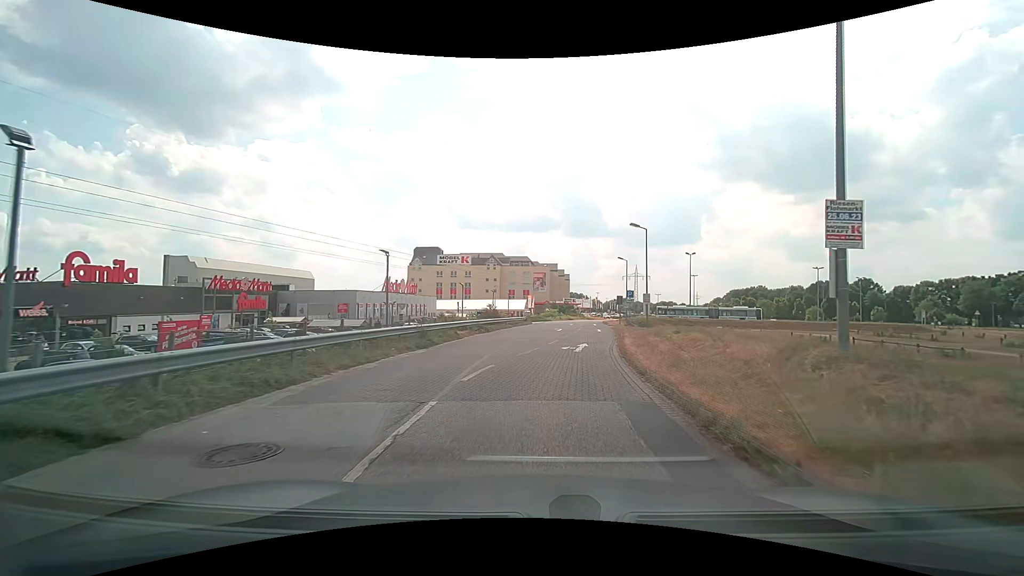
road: service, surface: paving_stones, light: Day
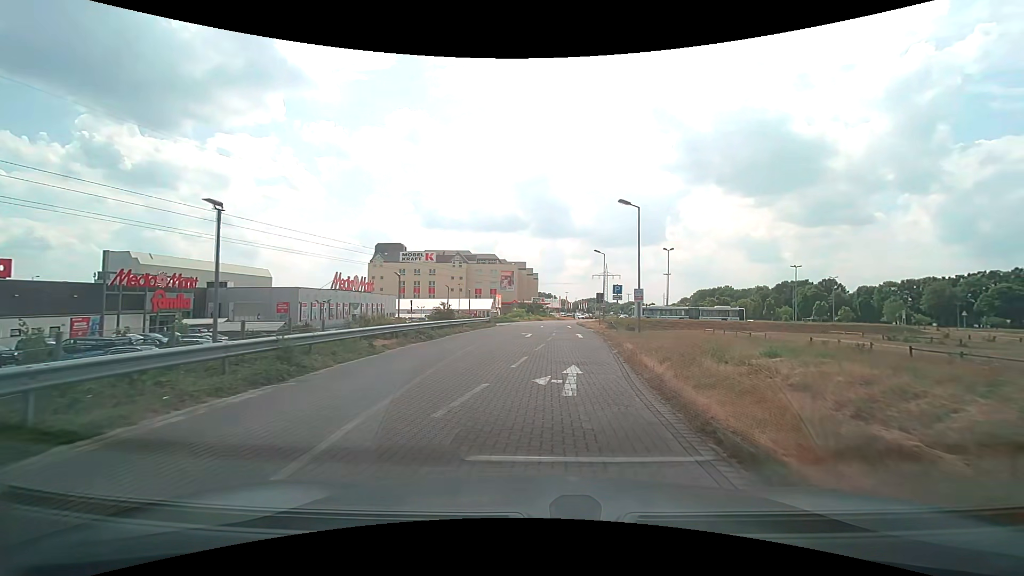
(+0.3, +9.0) m; +4°
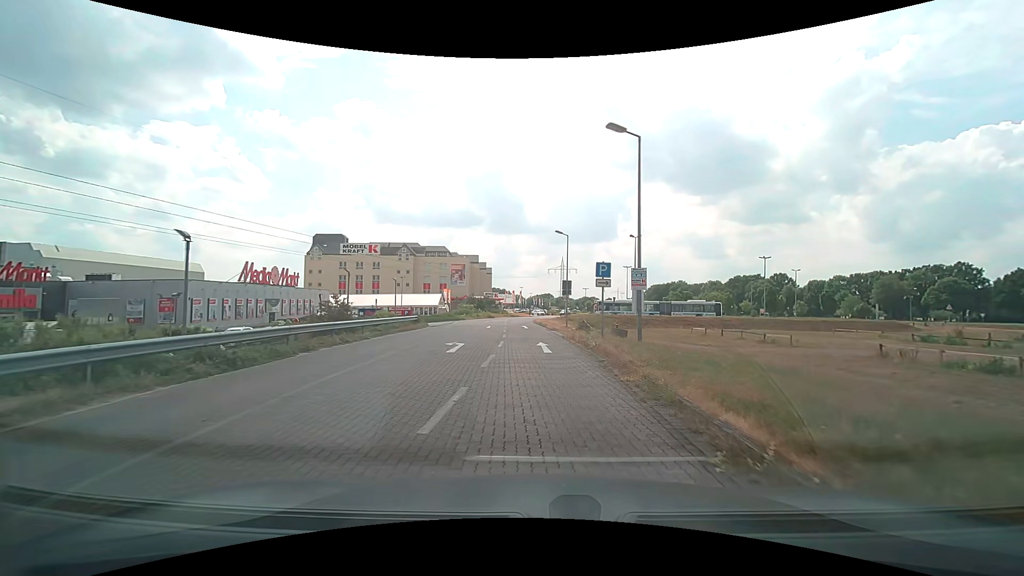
(+0.7, +12.8) m; +6°
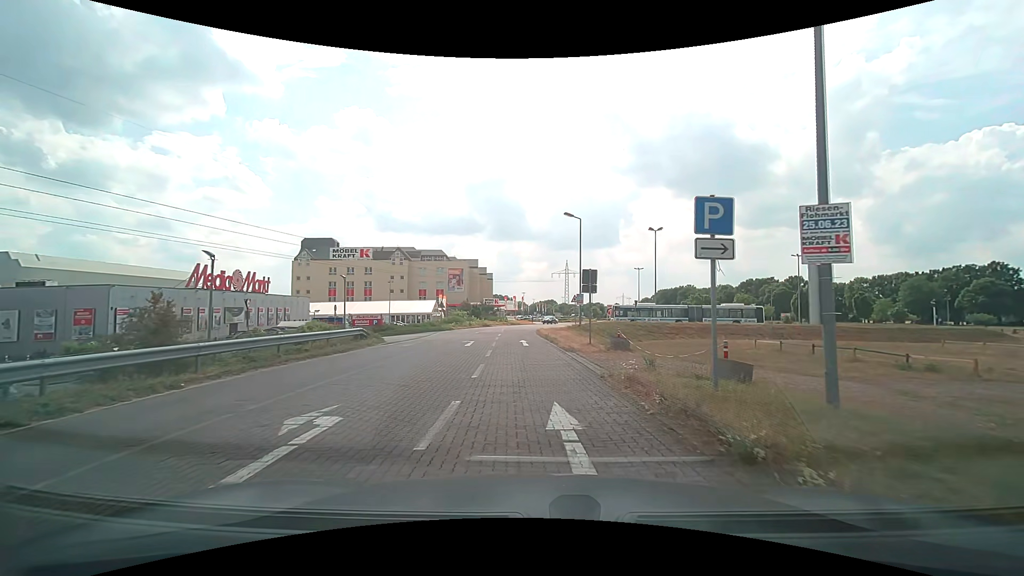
(0.0, +12.3) m; -1°
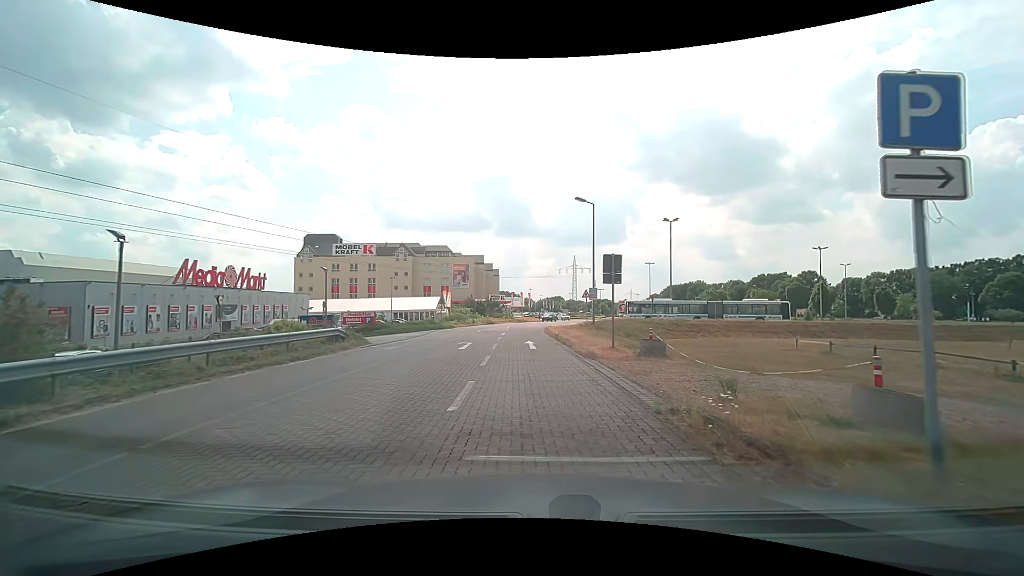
(0.0, +4.0) m; -1°
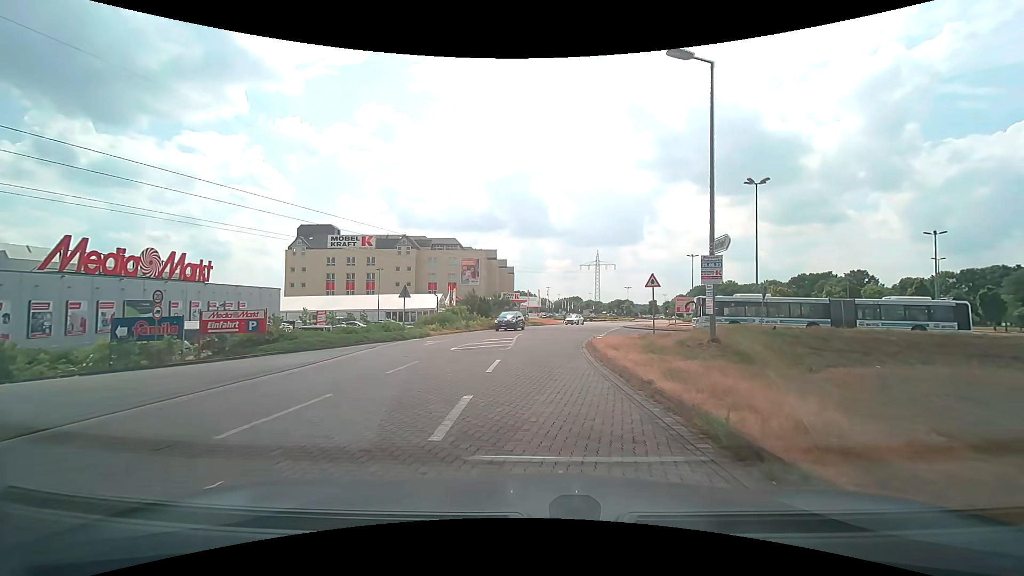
(-0.4, +19.8) m; -1°
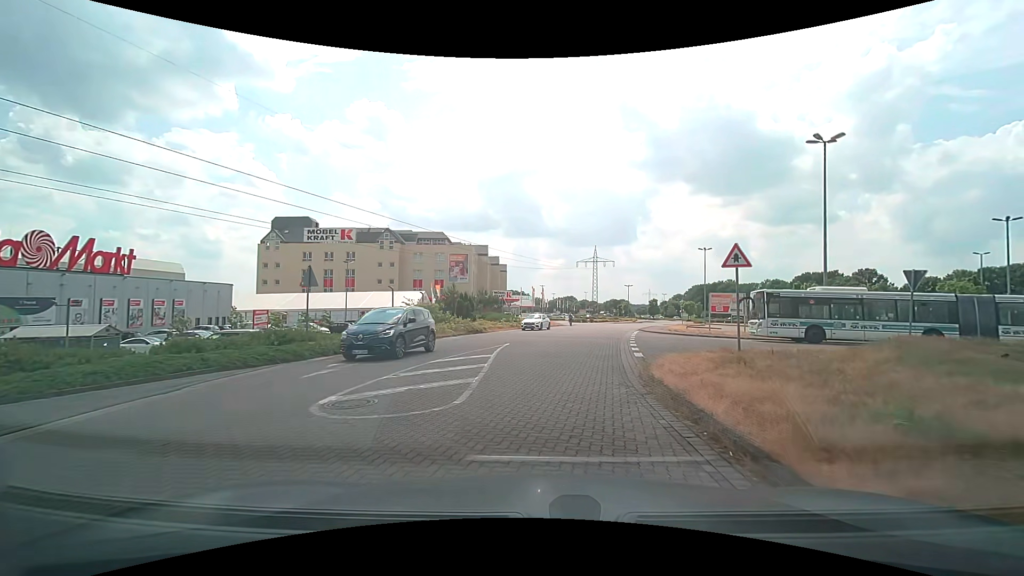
(-0.1, +11.7) m; +1°
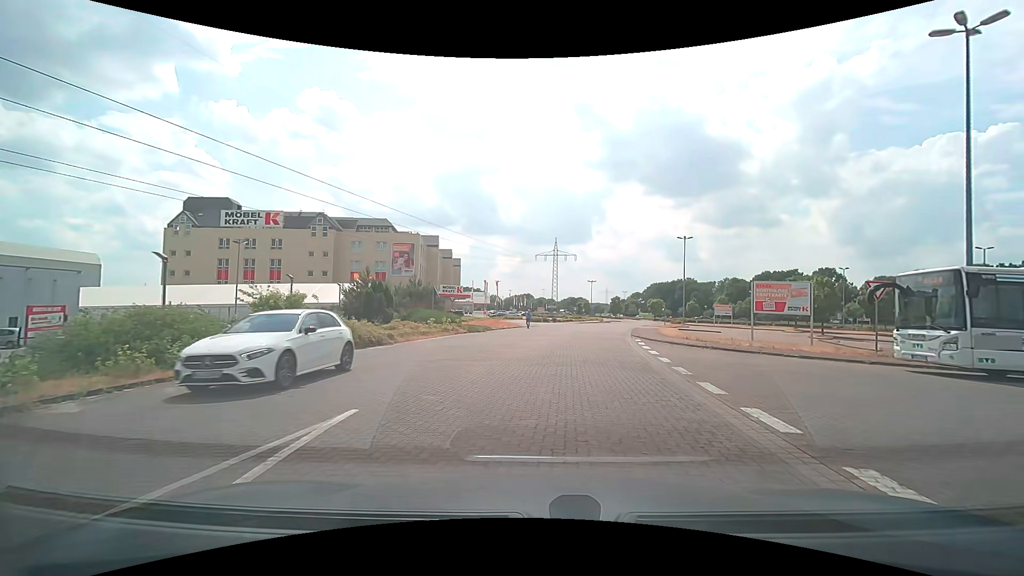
(+0.5, +15.5) m; +5°
(0, +10) (+1, +20) (+3, +30) (+5, +40) (+7, +49) (+10, +59) (+12, +69) (+15, +78) (+18, +88) (+21, +97) m
